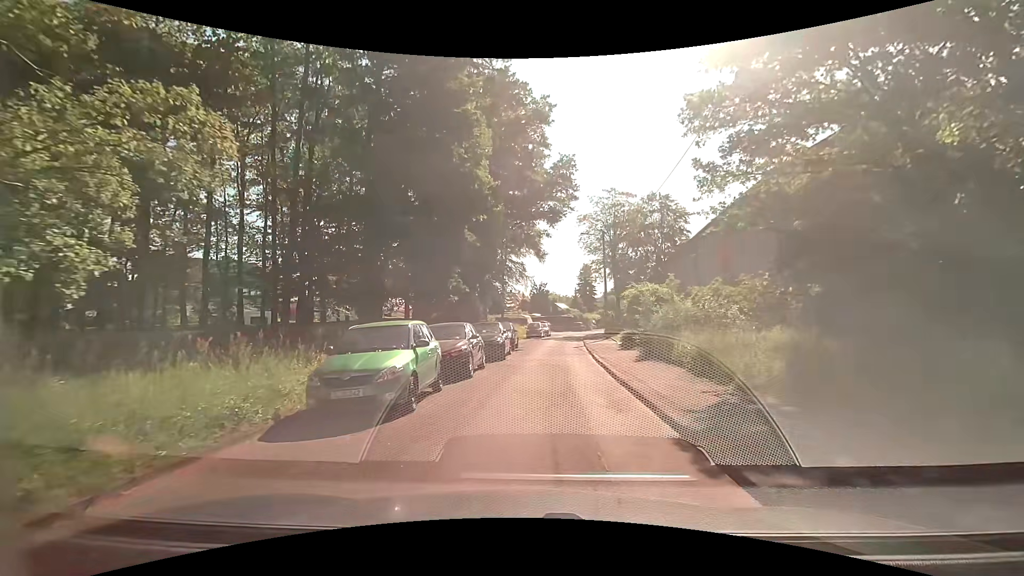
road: residential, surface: asphalt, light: Day
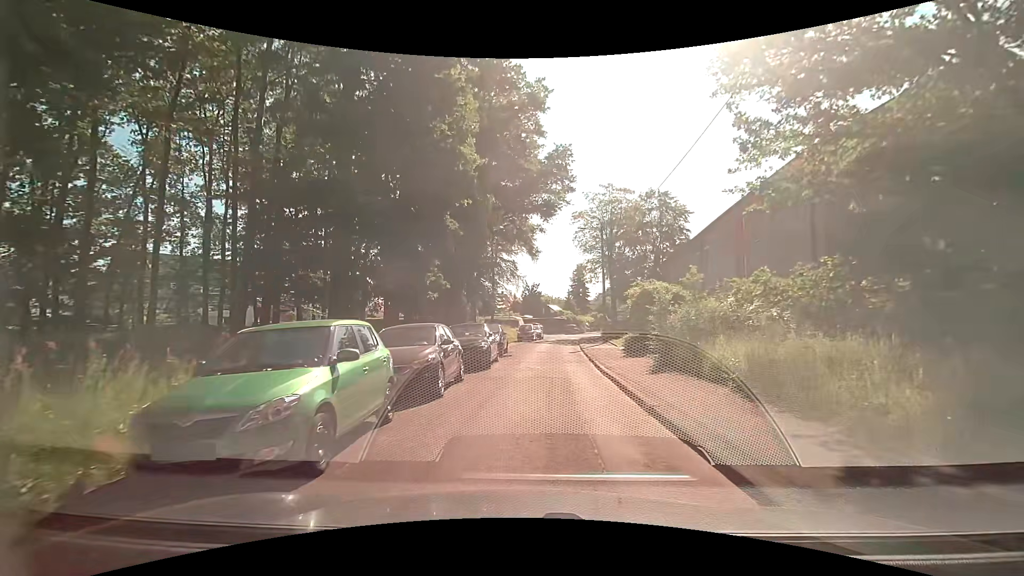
(0.0, +3.2) m; -1°
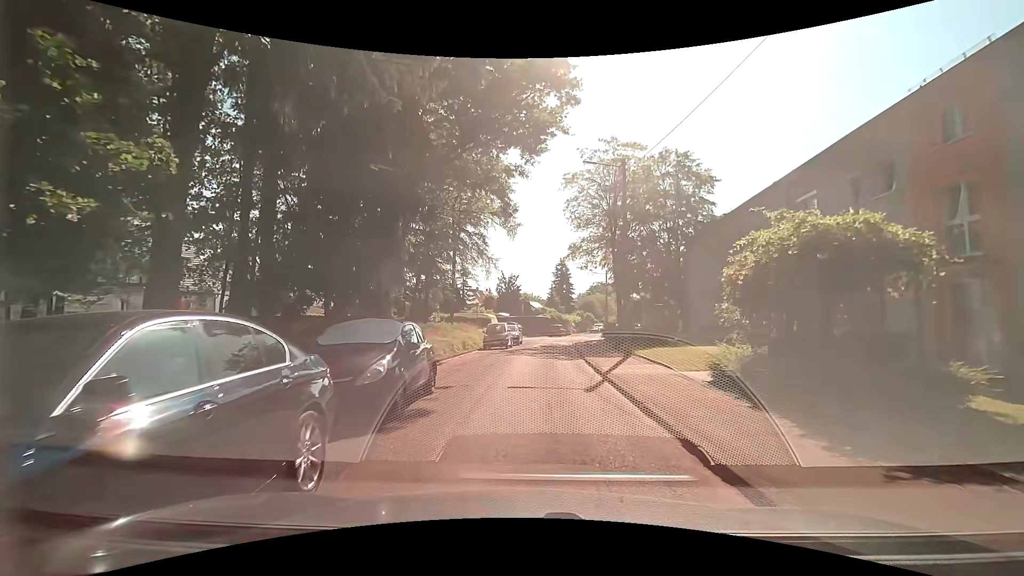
(+0.9, +14.6) m; +5°
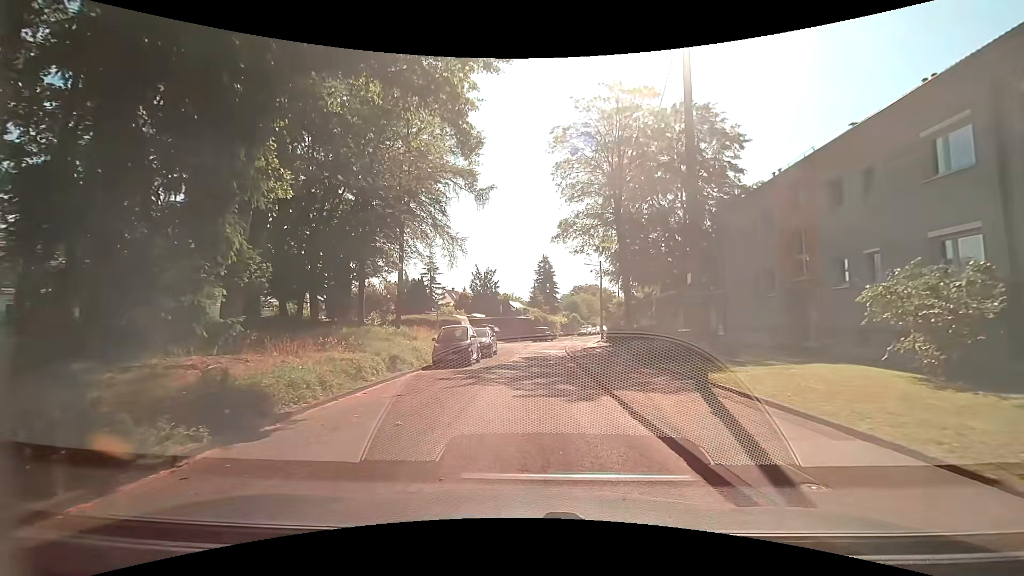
(+0.2, +10.8) m; +2°
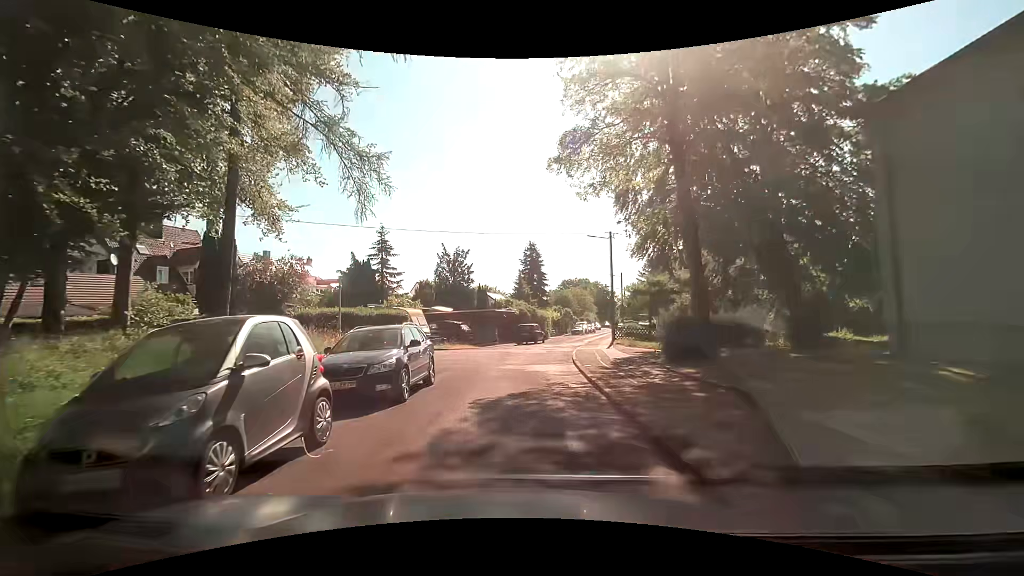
(+0.3, +14.6) m; 0°
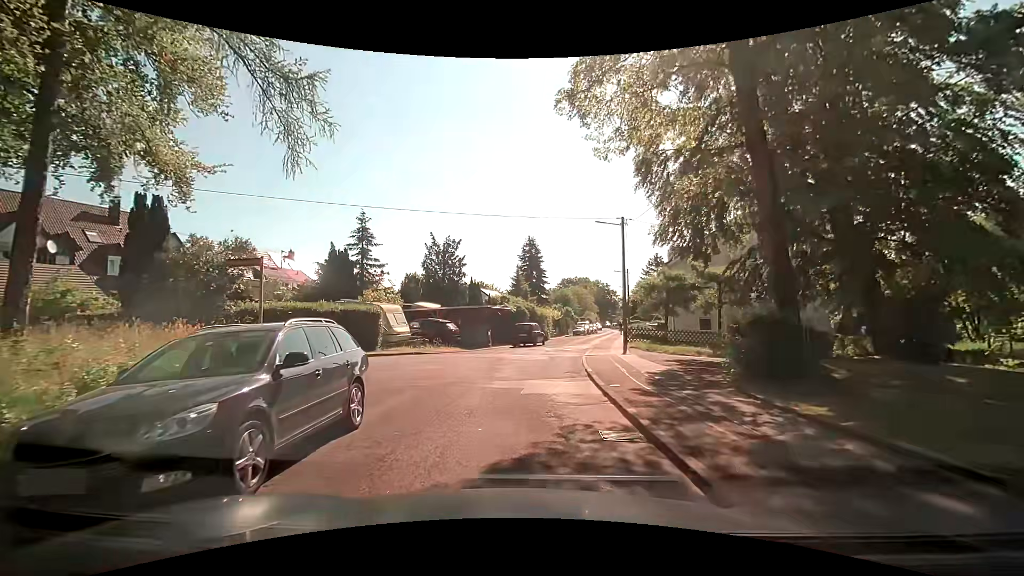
(+0.2, +5.1) m; +1°
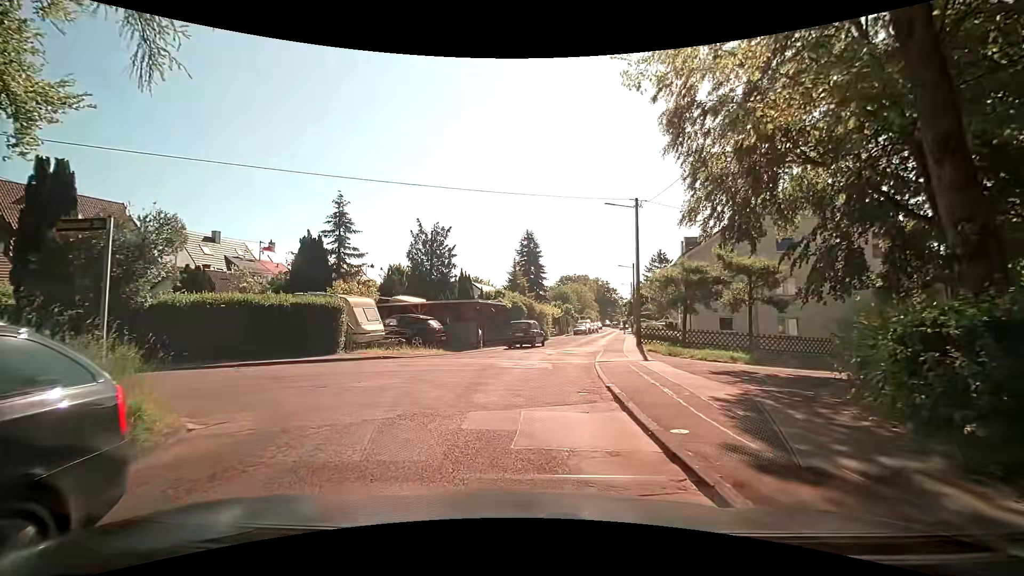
(0.0, +4.5) m; -1°
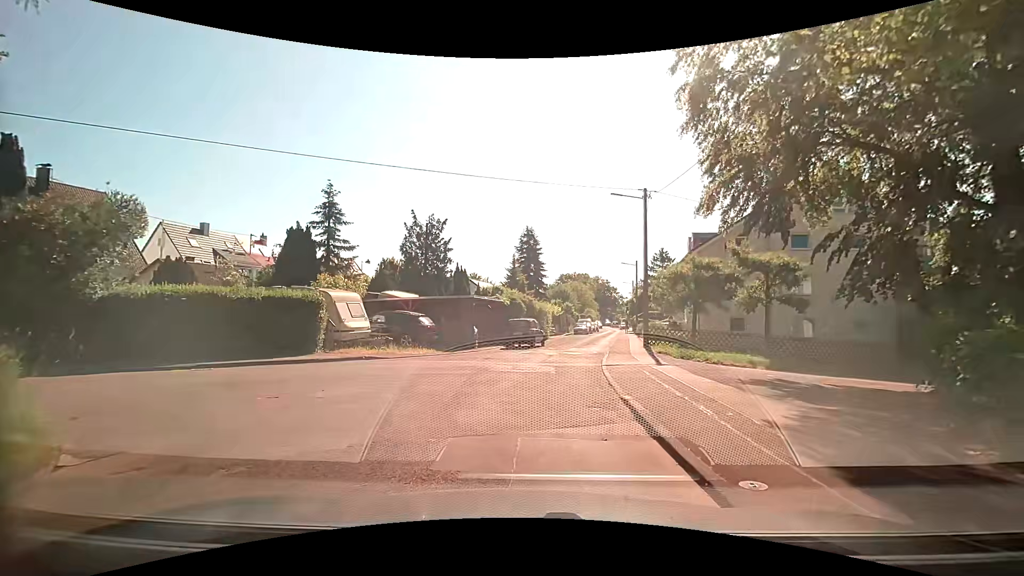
(0.0, +1.8) m; +2°
